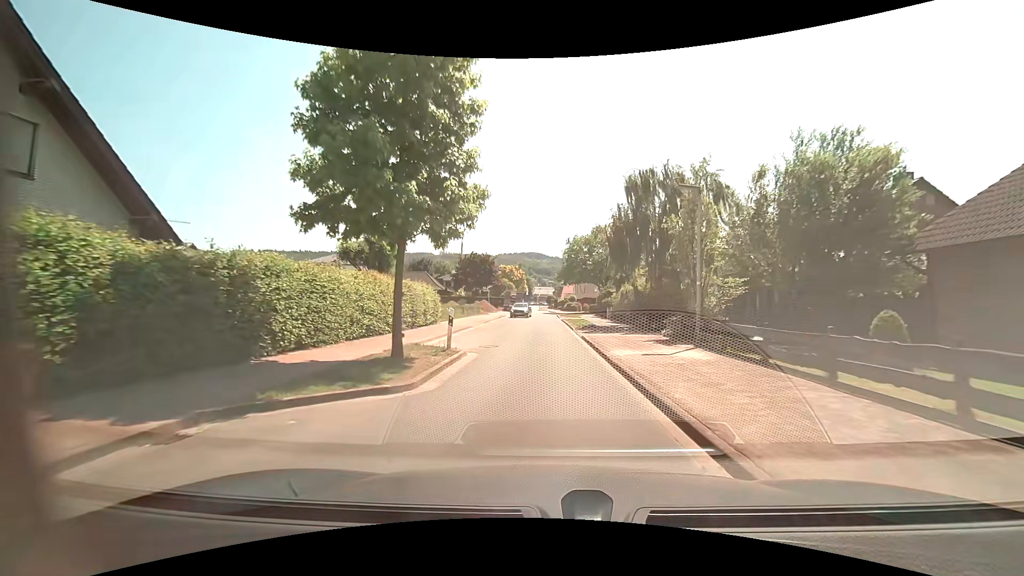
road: residential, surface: asphalt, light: Day
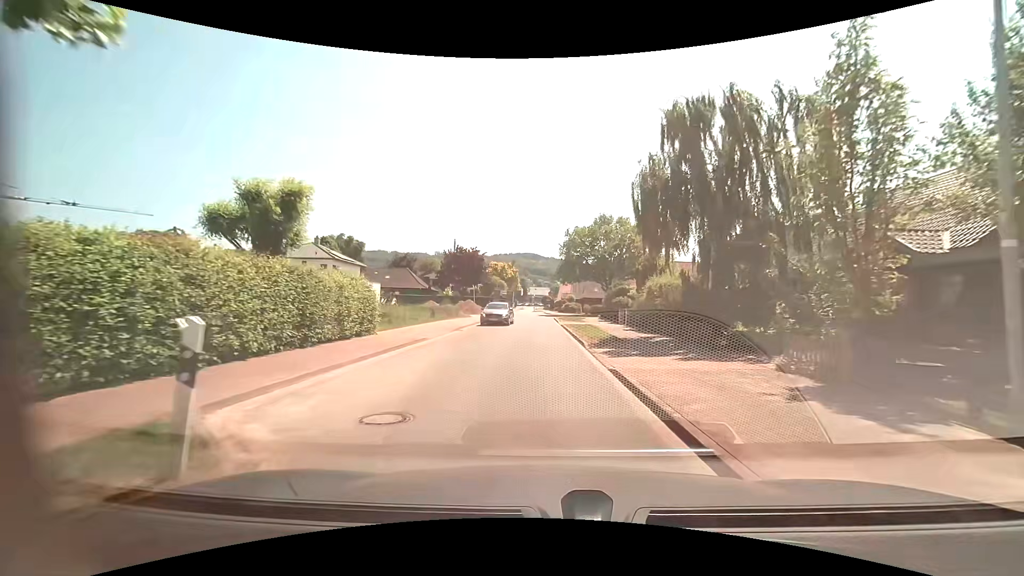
(0.0, +10.0) m; 0°
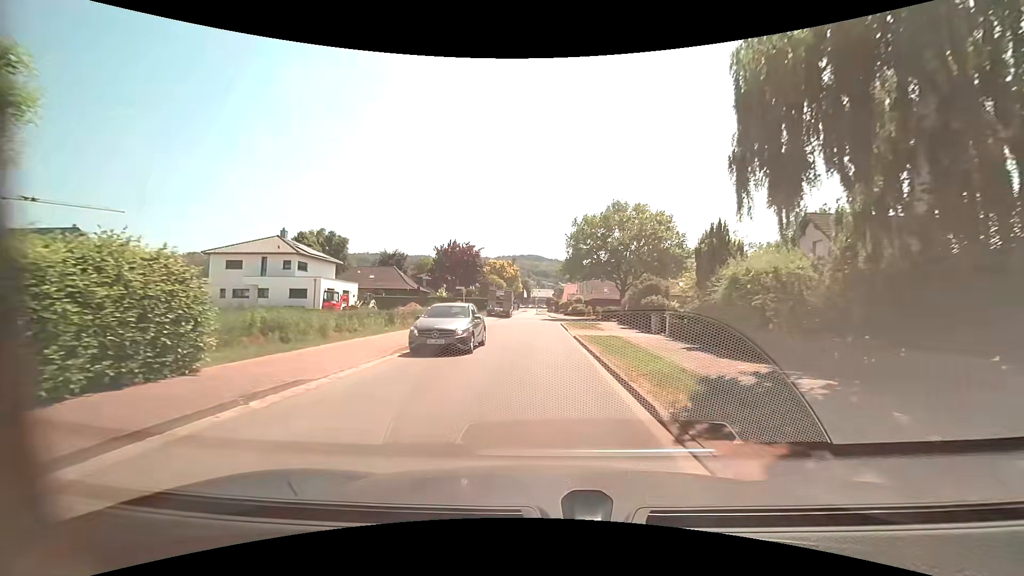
(-0.1, +9.8) m; -1°
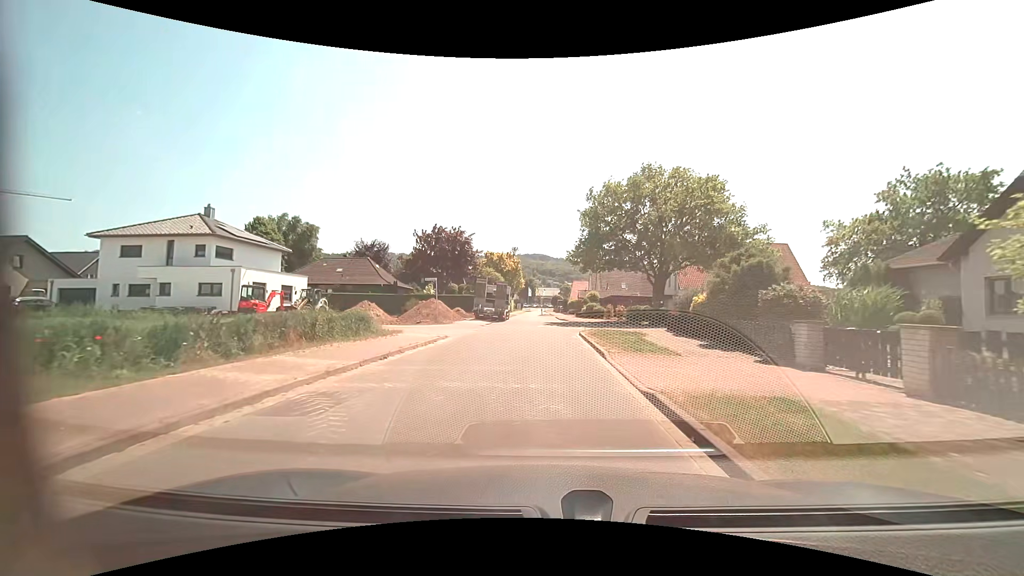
(-0.2, +14.2) m; -2°
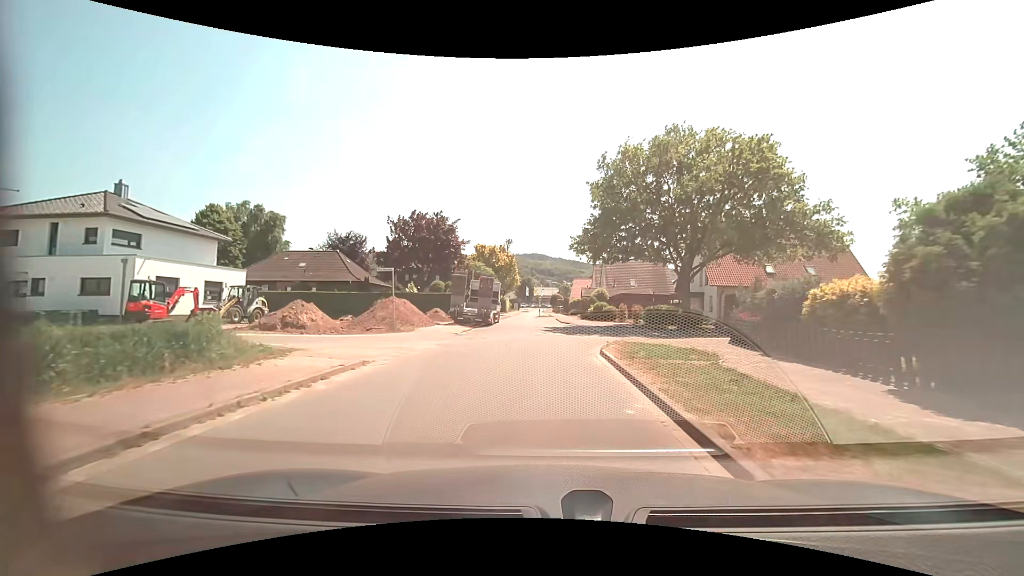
(+0.2, +9.2) m; +1°
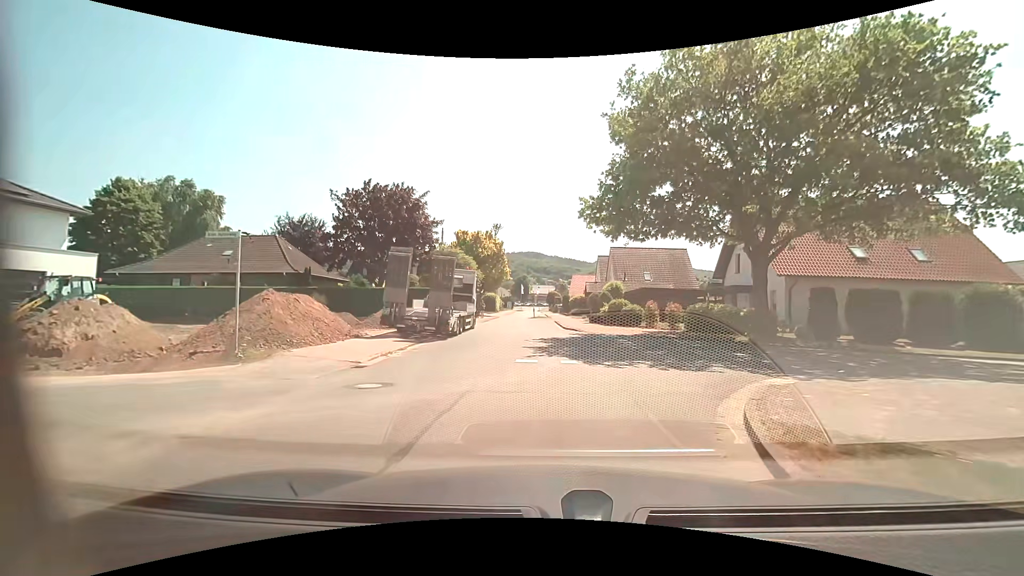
(+0.1, +11.7) m; +1°
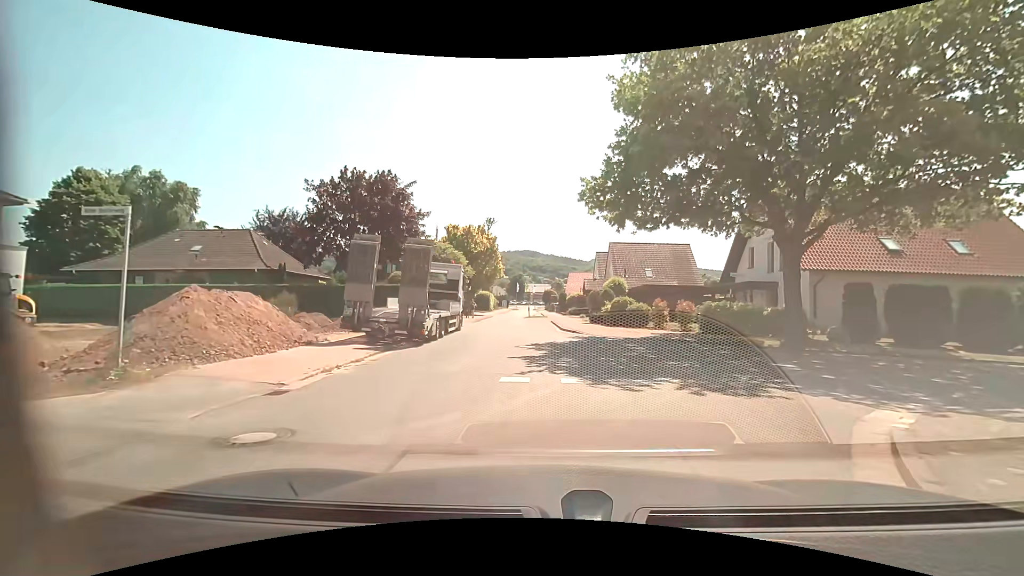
(0.0, +3.0) m; +1°
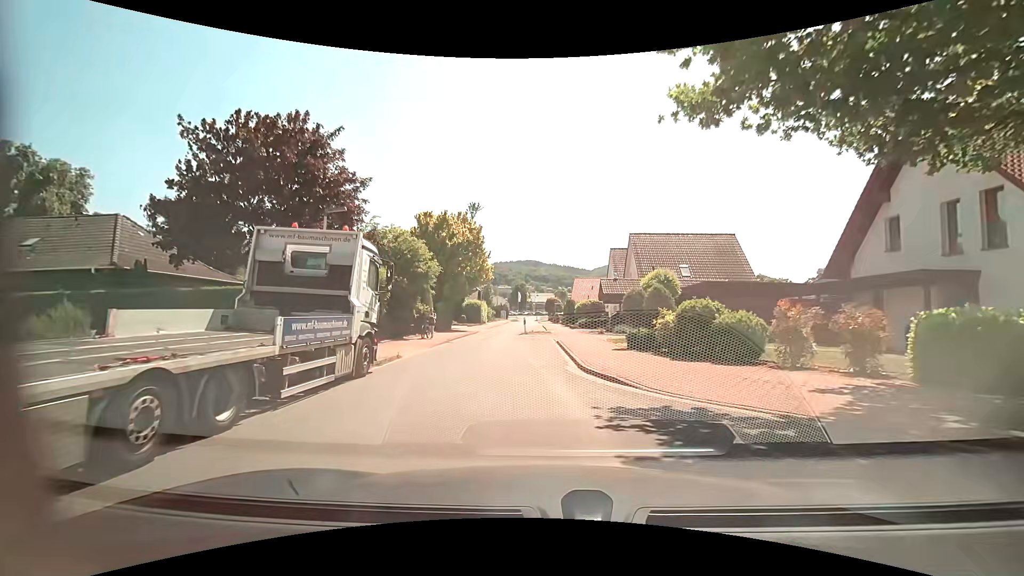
(0.0, +13.1) m; -1°
(0, +10) (-1, +20) (-3, +30) (-3, +40) (-3, +50) (-2, +60) (-2, +70) (-2, +80) (-3, +90) (-3, +100) m
